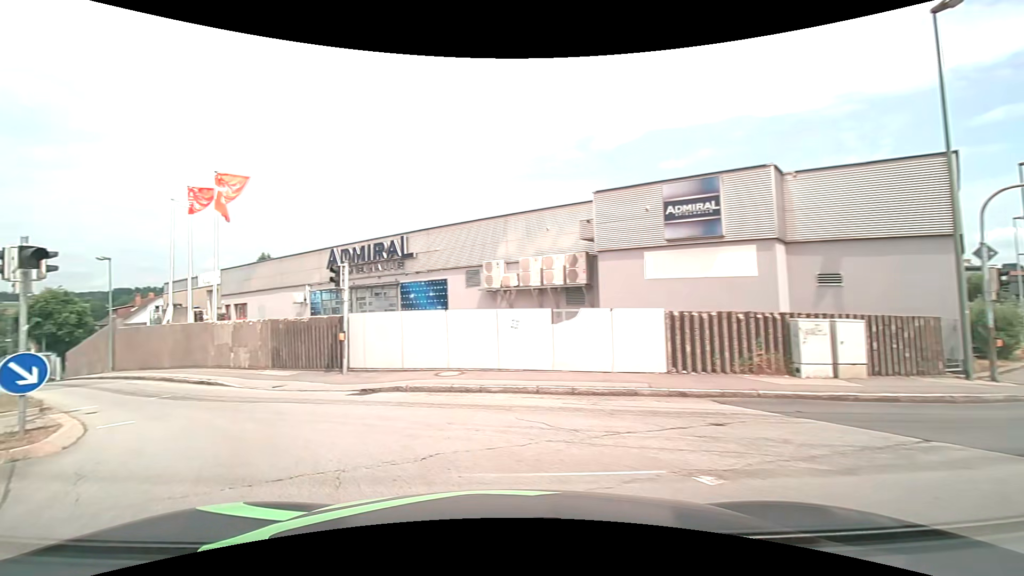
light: Day
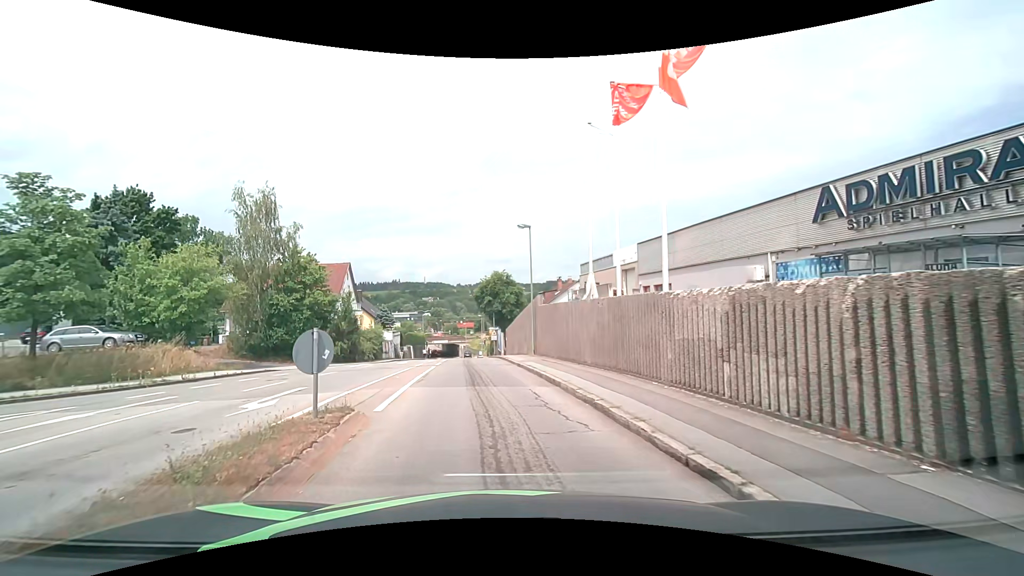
(-7.0, +11.9) m; -45°
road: tertiary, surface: asphalt
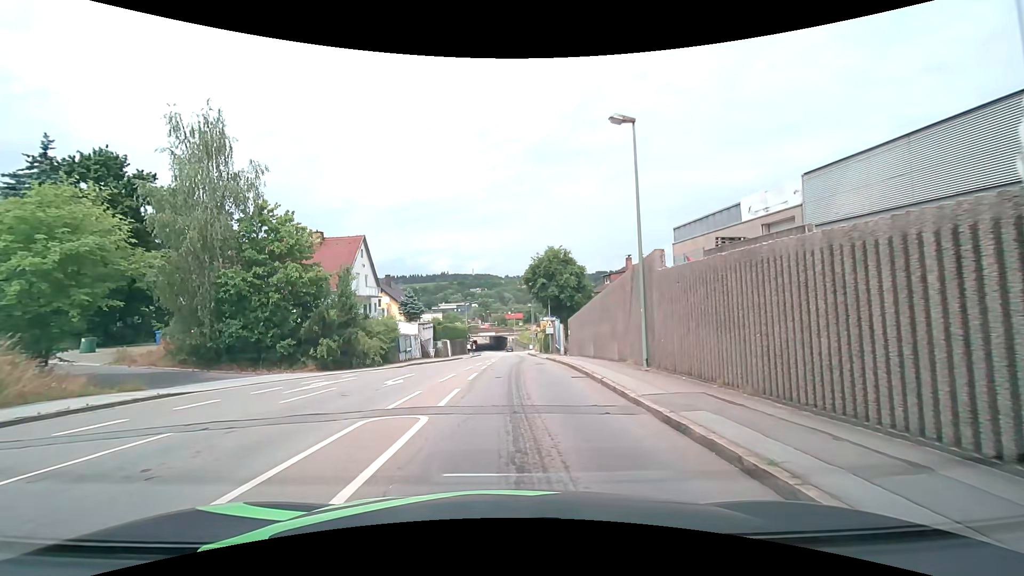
(-1.0, +14.5) m; -6°
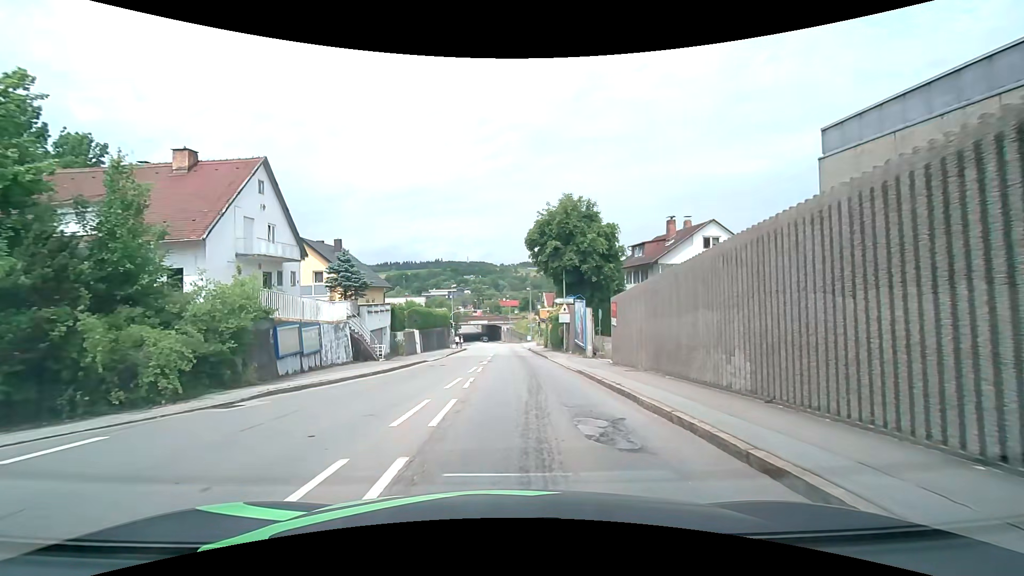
(+0.2, +18.1) m; +2°
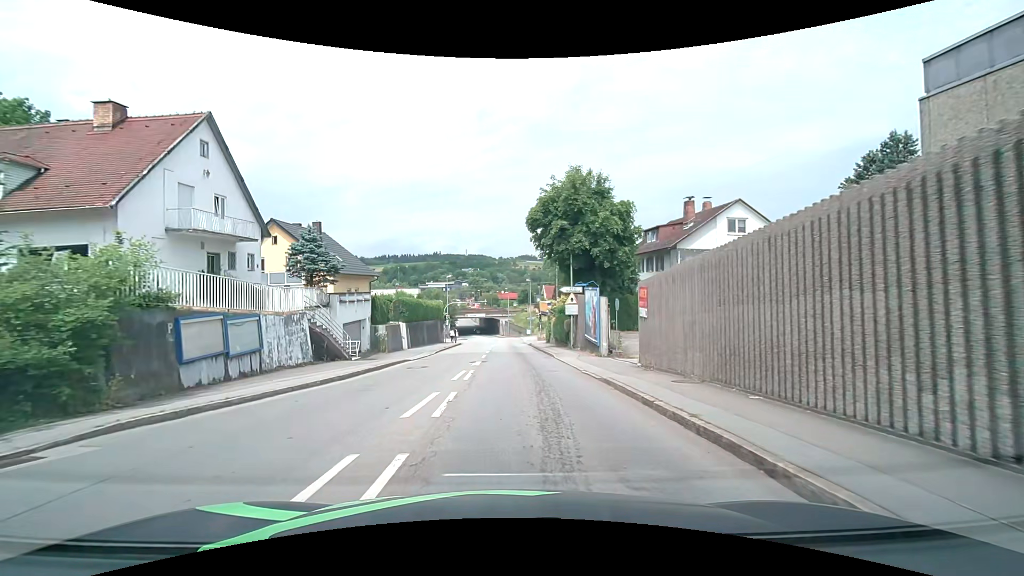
(0.0, +4.9) m; 0°
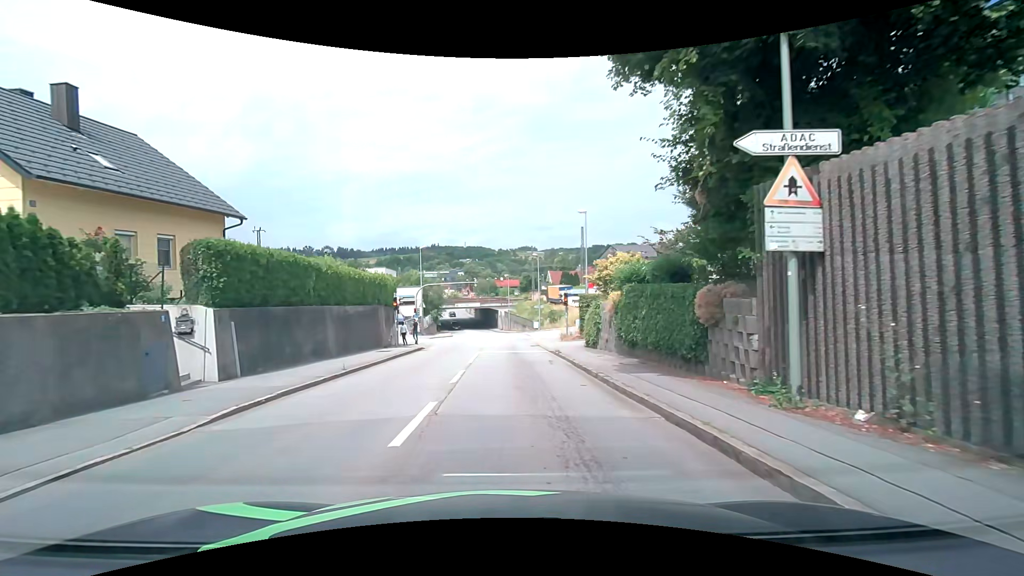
(+0.1, +24.5) m; -1°
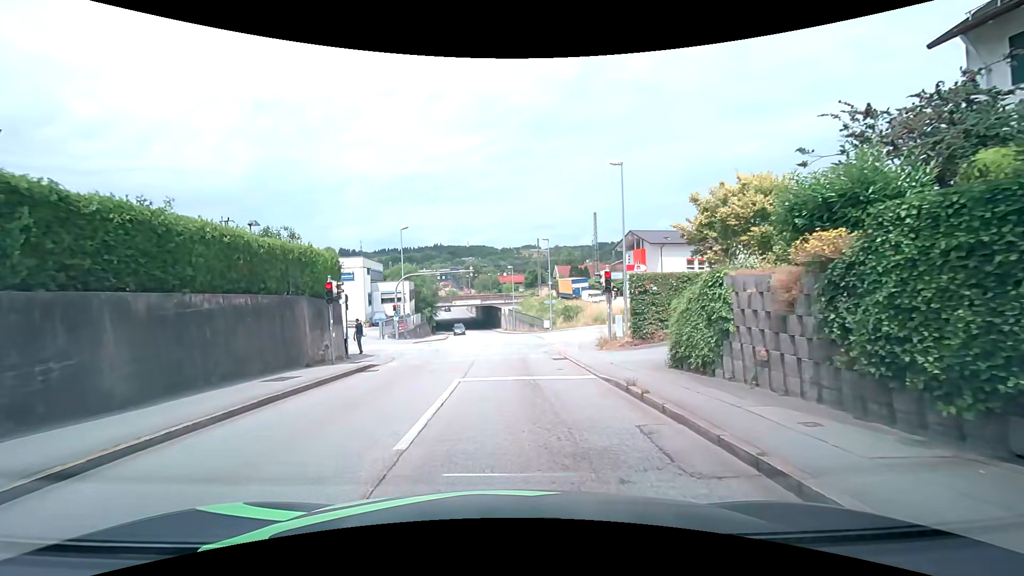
(+0.1, +11.8) m; 0°
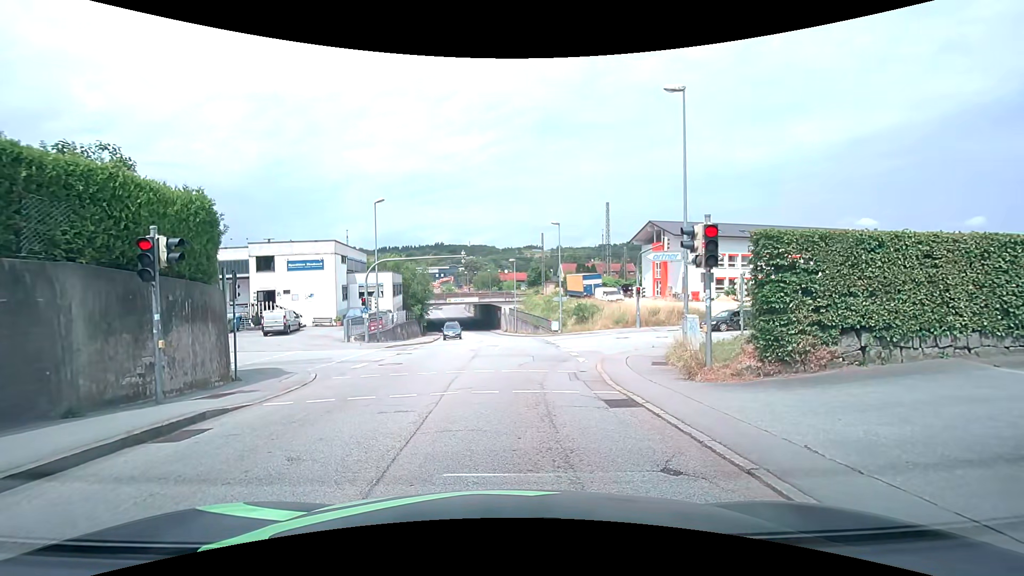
(0.0, +9.1) m; +1°
